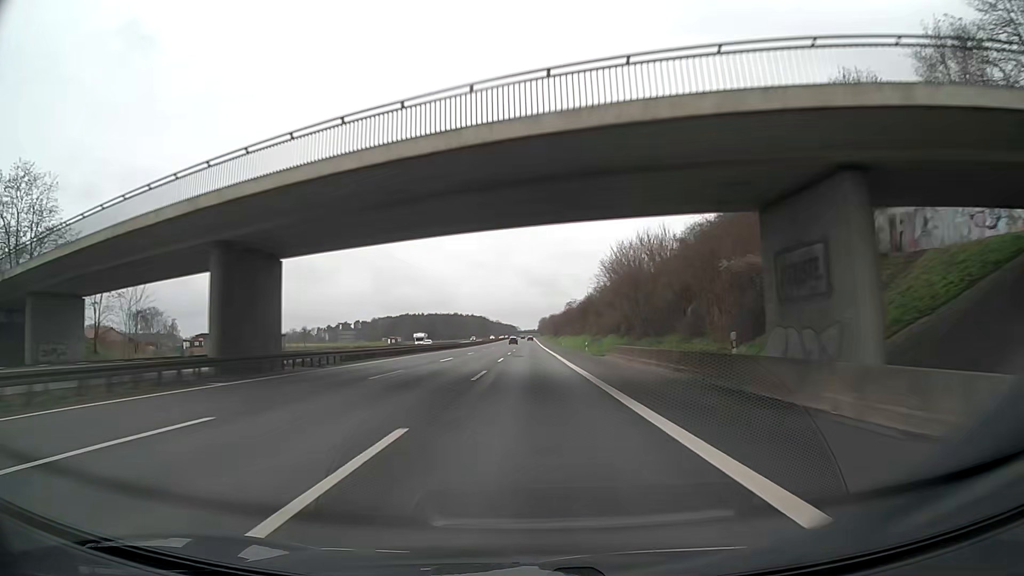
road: motorway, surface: asphalt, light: Day
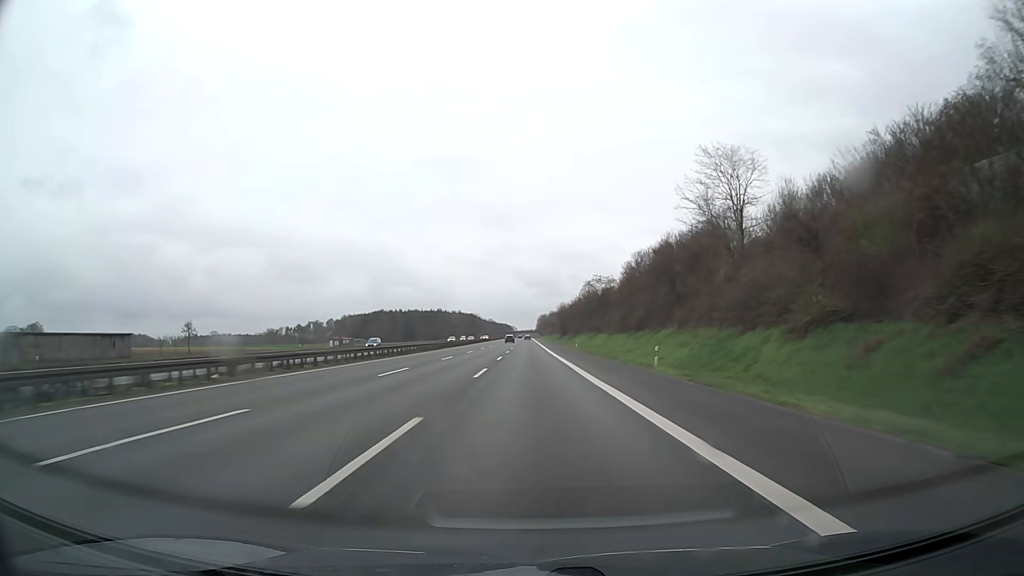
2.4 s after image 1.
(+0.5, +88.8) m; 0°
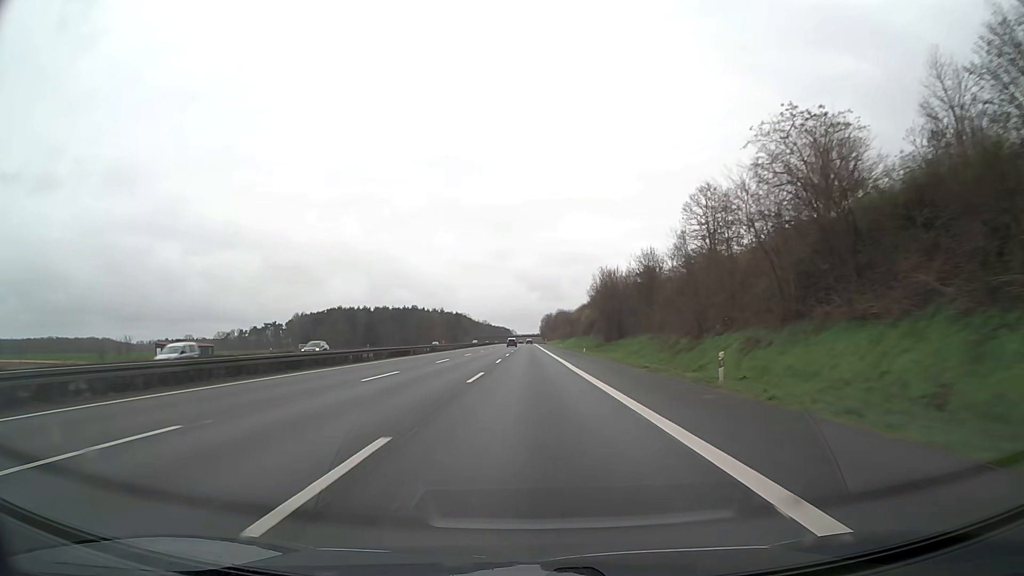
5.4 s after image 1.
(-0.1, +110.9) m; 0°
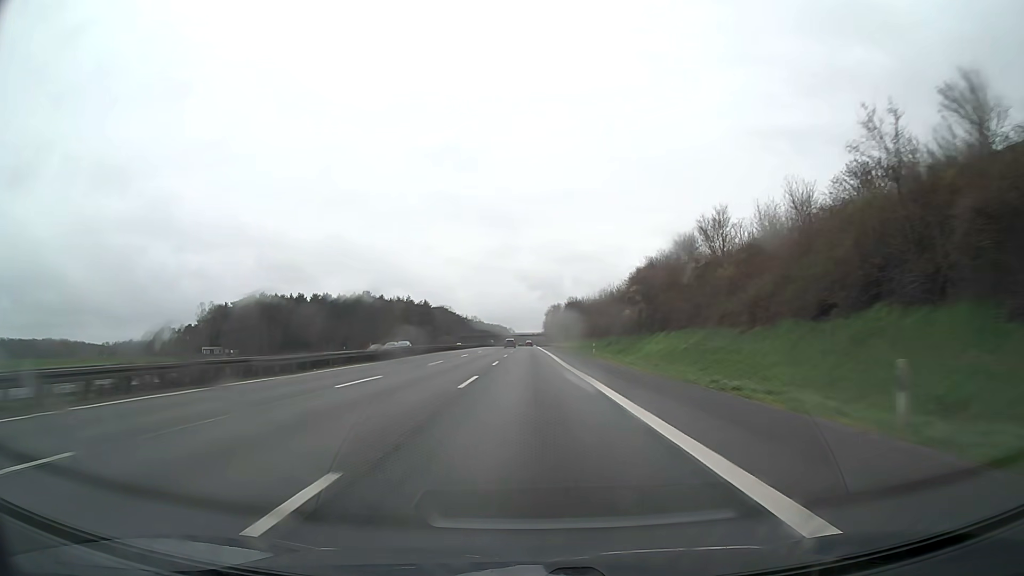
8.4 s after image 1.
(0.0, +111.0) m; 0°
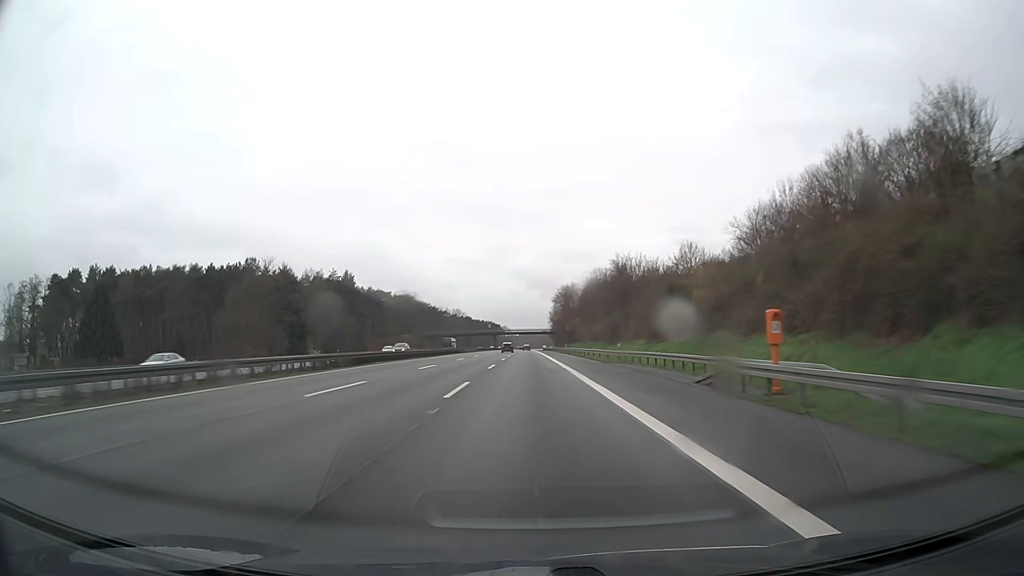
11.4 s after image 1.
(+0.1, +111.1) m; 0°
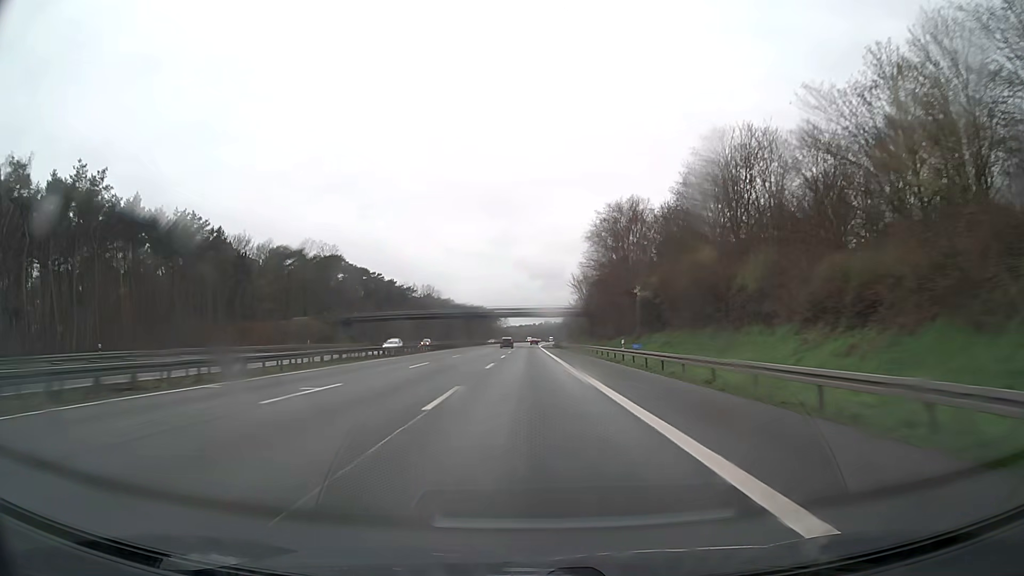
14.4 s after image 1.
(-0.4, +111.3) m; 0°
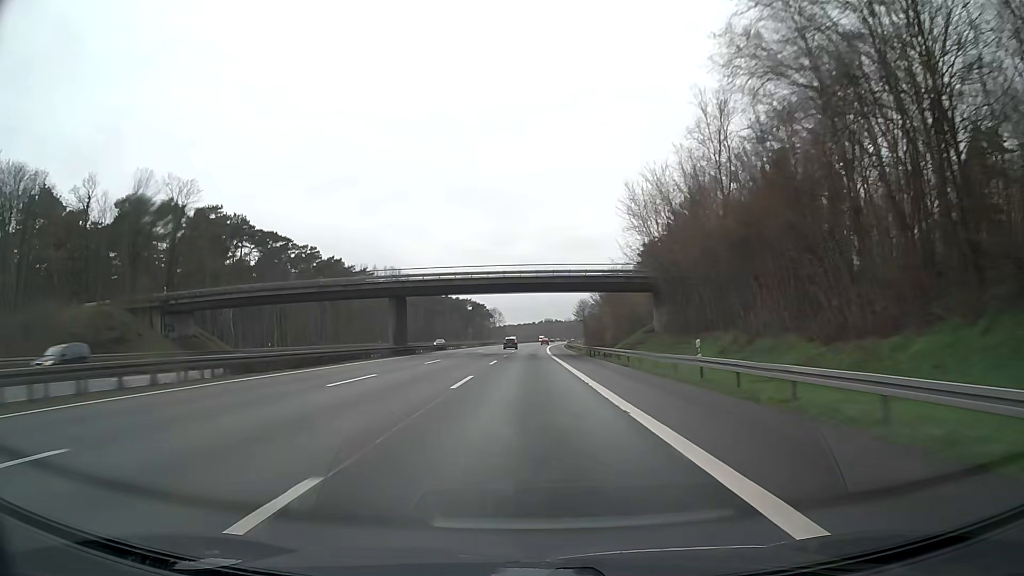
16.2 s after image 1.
(+0.1, +66.8) m; 0°
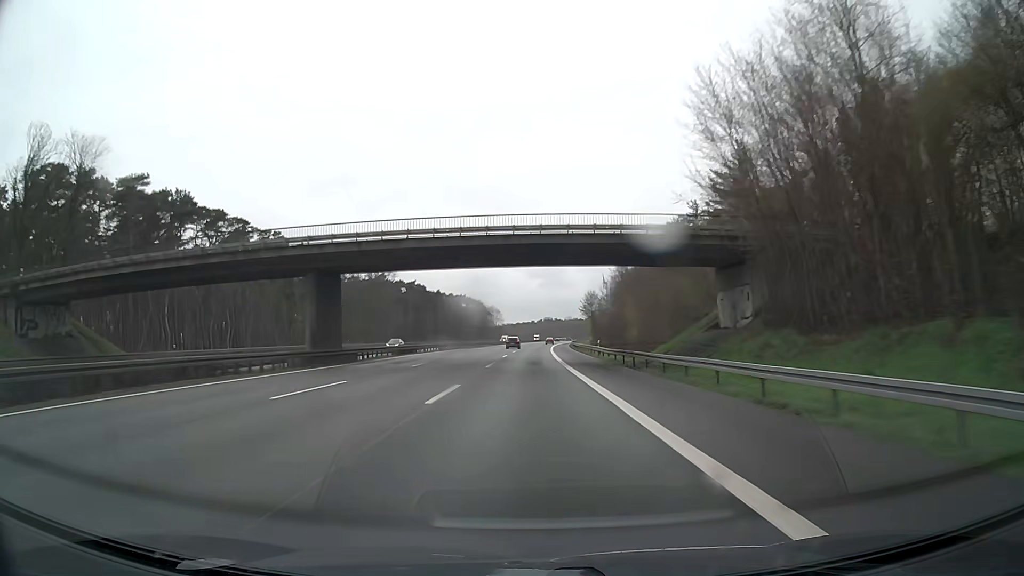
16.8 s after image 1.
(0.0, +22.3) m; 0°
(0, +10) (0, +20) (0, +30) (0, +40) (0, +50) (+1, +60) (+1, +70) (+1, +80) (+1, +90) (+2, +100) m
